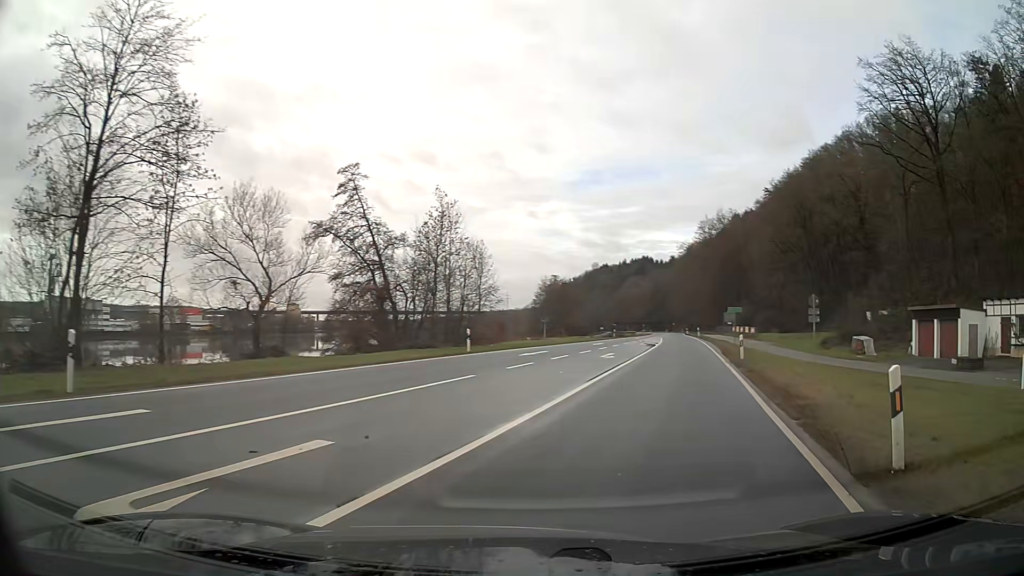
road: primary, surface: asphalt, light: Day
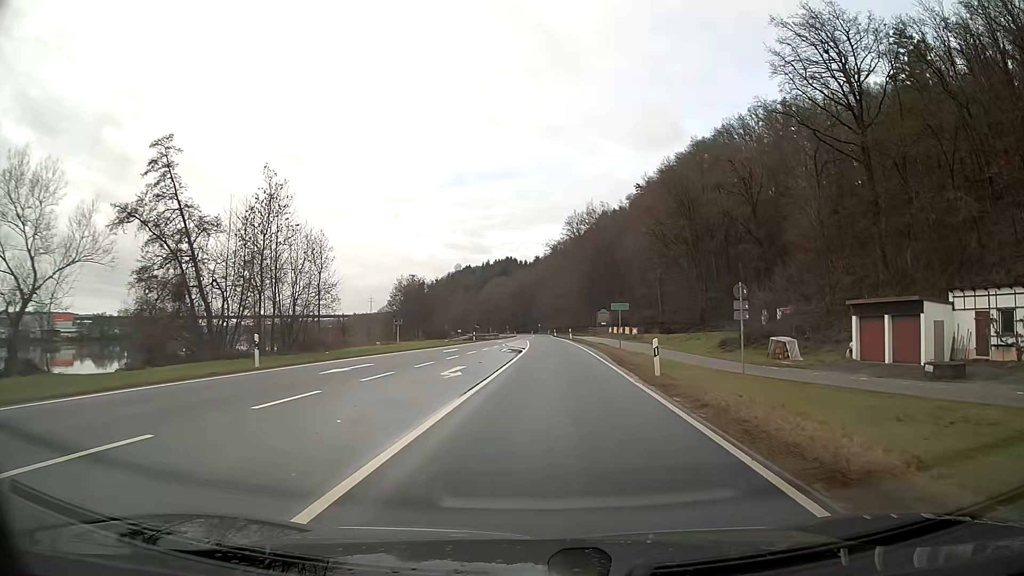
(+0.9, +9.6) m; +8°
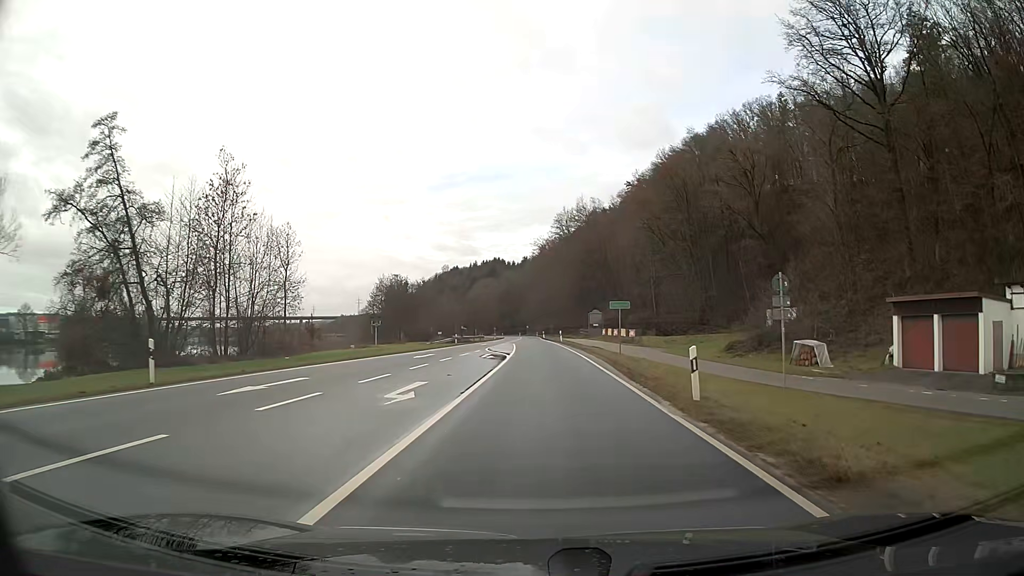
(0.0, +5.8) m; 0°
